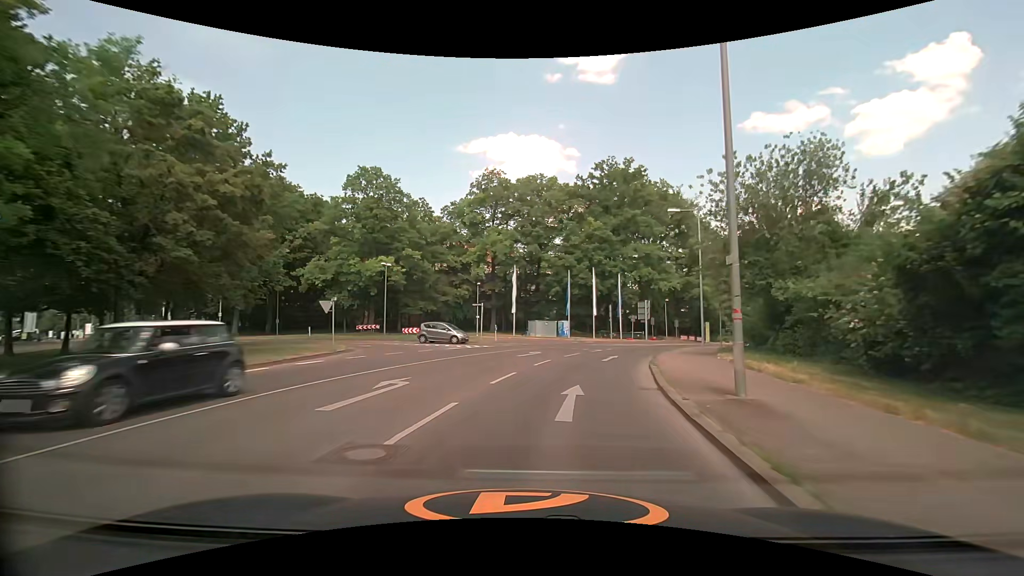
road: tertiary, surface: asphalt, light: Day
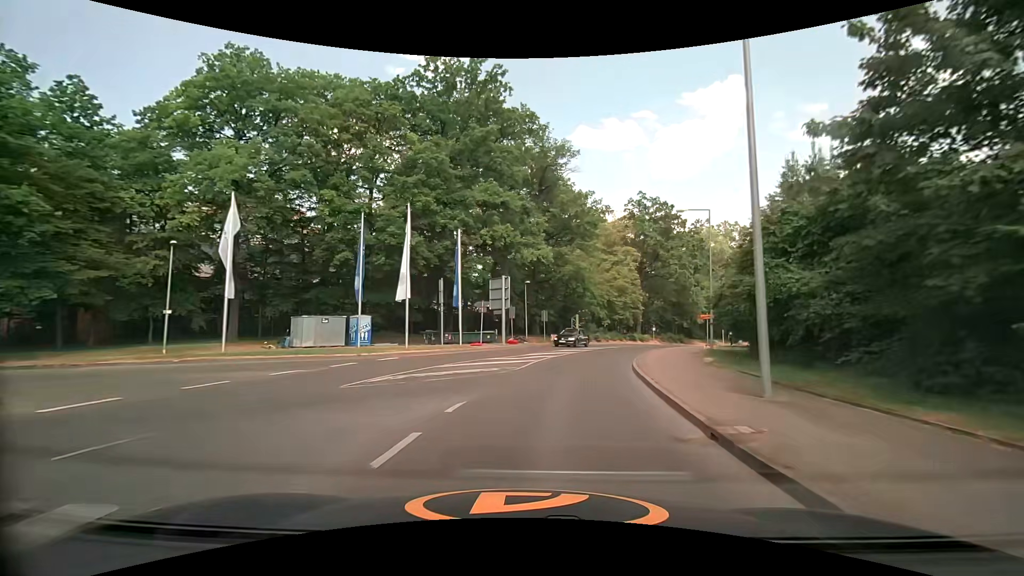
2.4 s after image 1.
(+4.8, +28.0) m; +19°
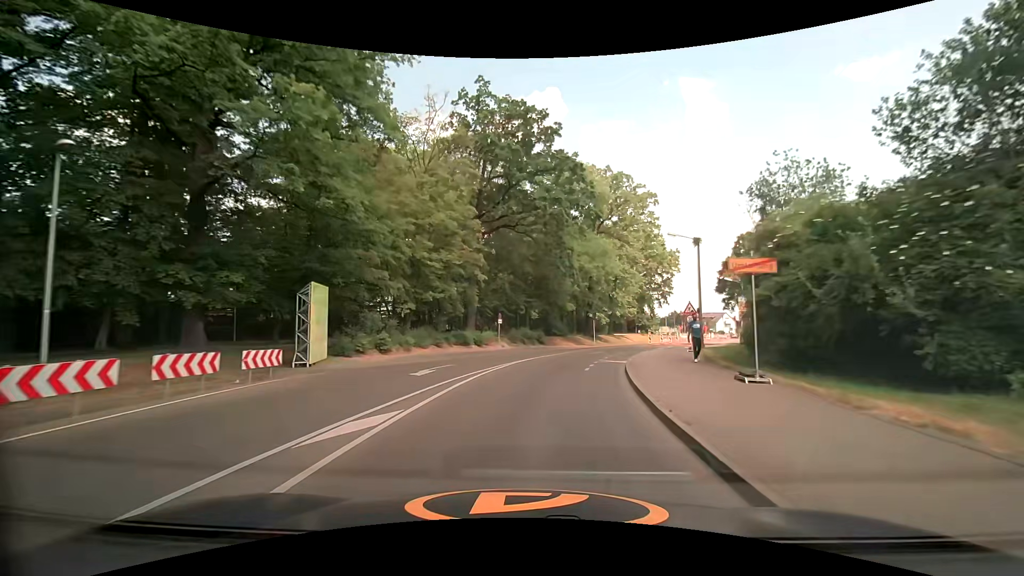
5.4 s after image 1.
(+6.6, +35.4) m; +20°
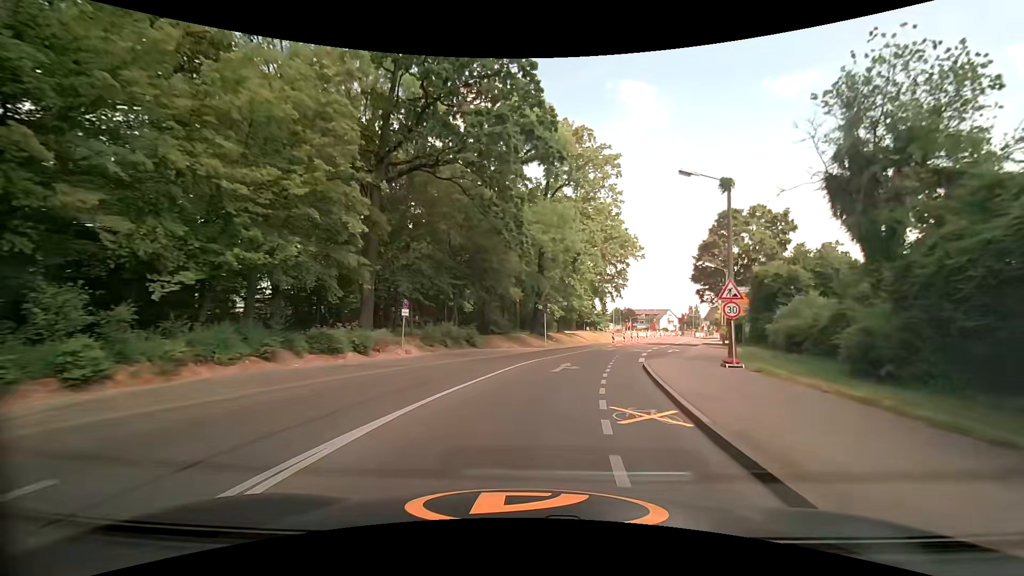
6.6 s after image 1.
(+0.8, +14.2) m; +7°
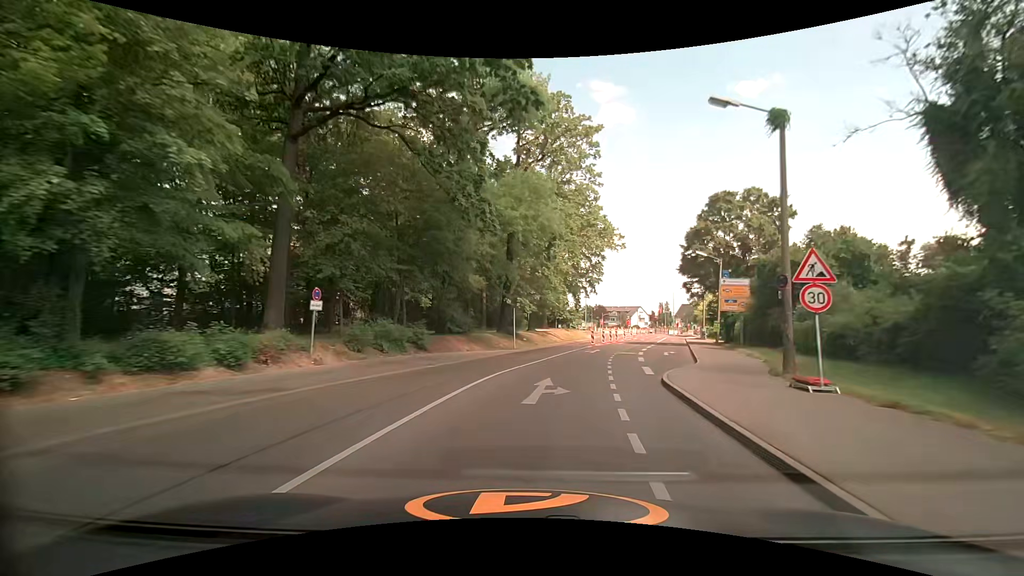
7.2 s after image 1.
(+0.2, +6.9) m; +3°
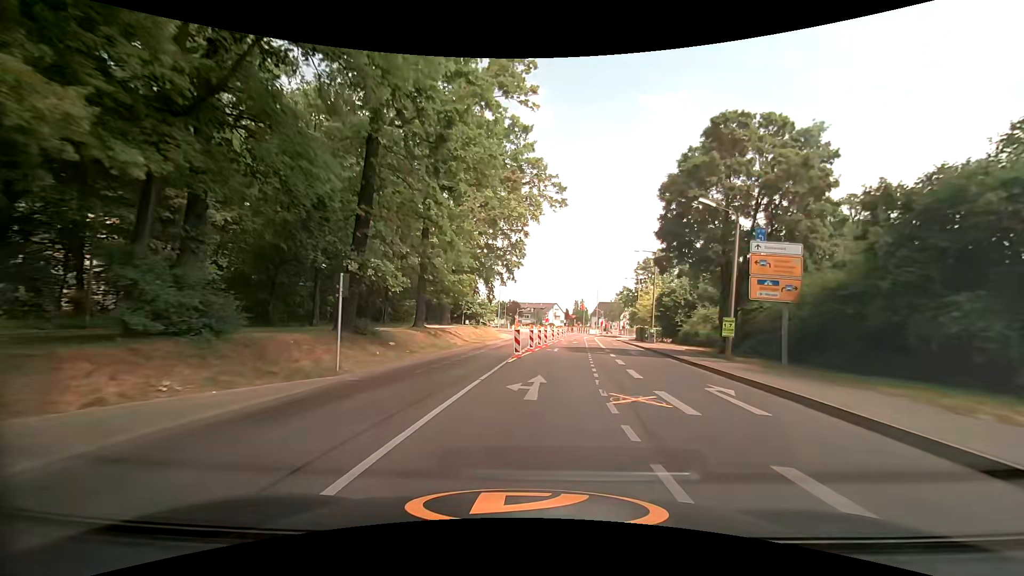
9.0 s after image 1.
(+1.8, +19.5) m; +11°
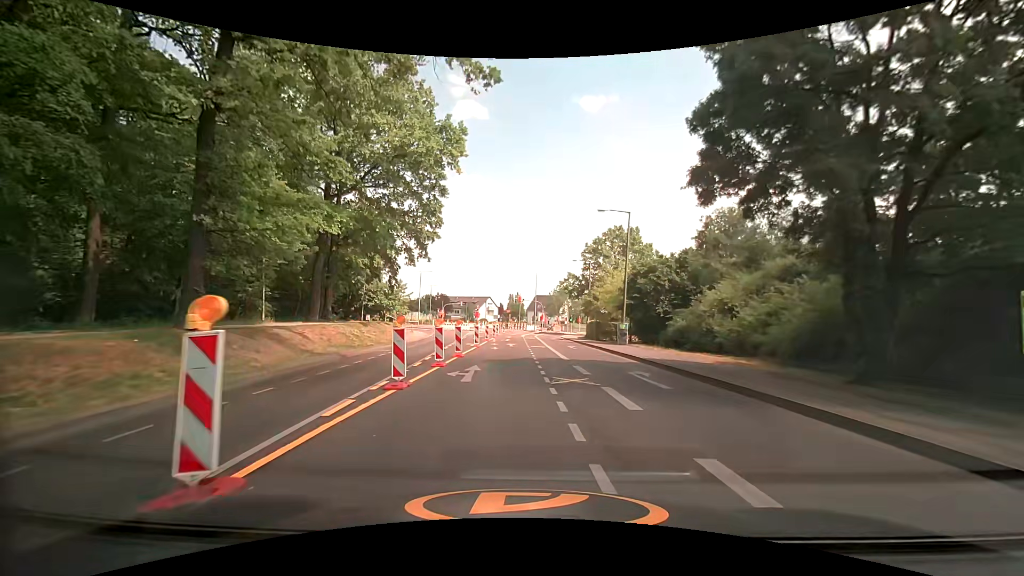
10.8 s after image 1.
(+1.4, +18.1) m; +8°
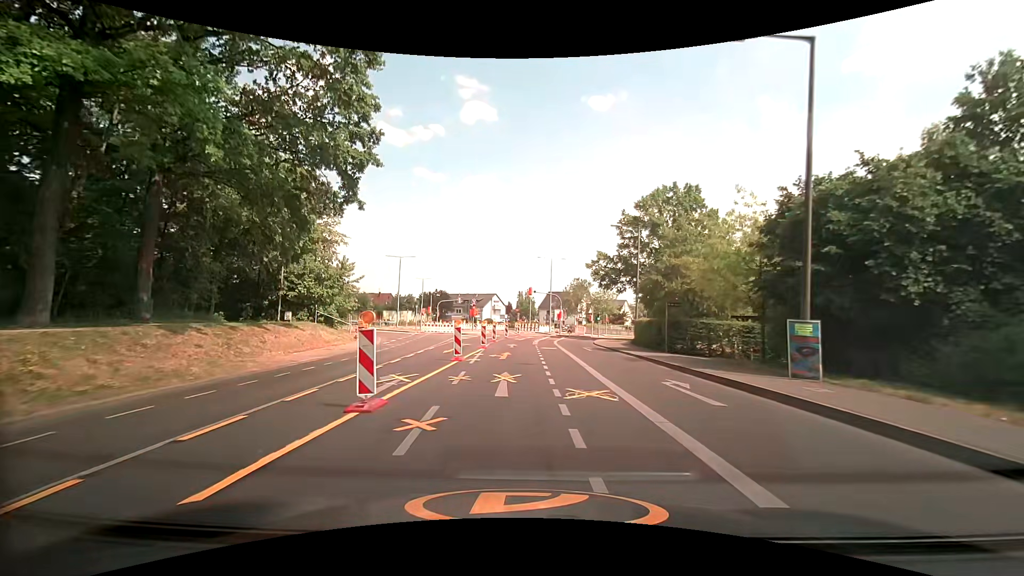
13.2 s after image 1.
(-0.3, +22.4) m; -2°
(0, +10) (0, +20) (0, +30) (0, +40) (+1, +50) (+1, +60) (+1, +70) (-1, +80) (-4, +89) (-11, +96) m
